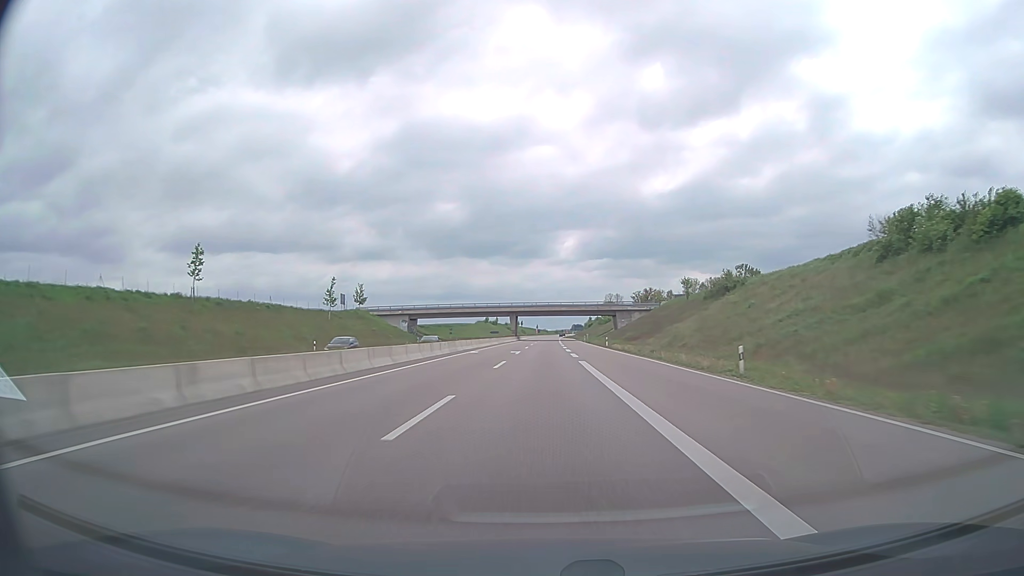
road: trunk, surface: asphalt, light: Day
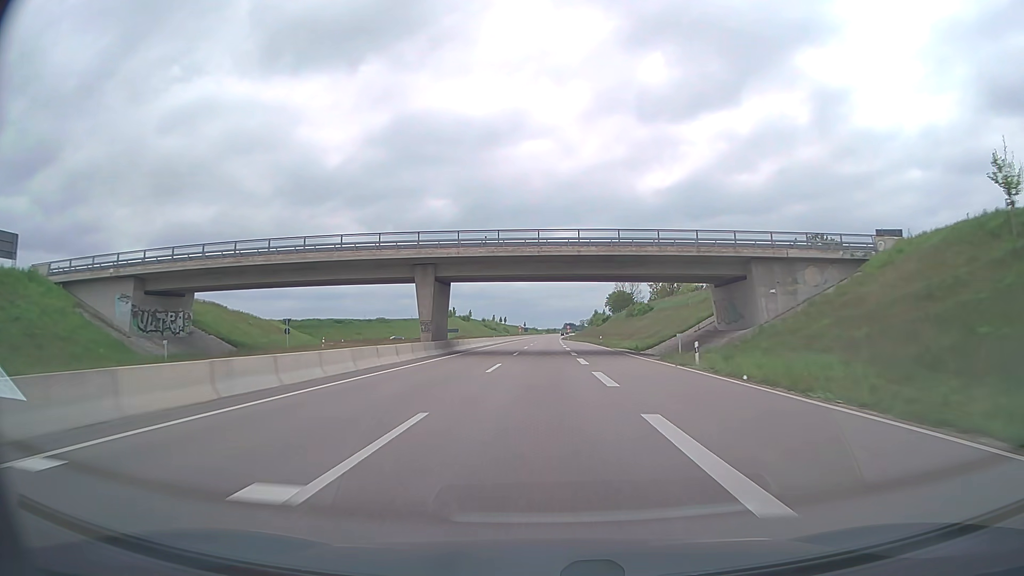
(+0.6, +93.6) m; +1°
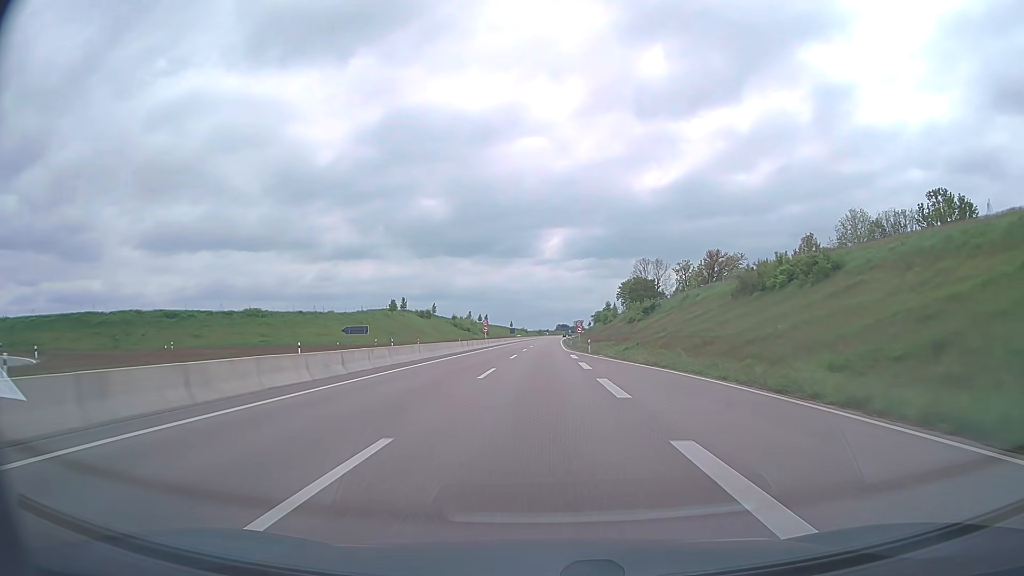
(+0.6, +74.9) m; +1°
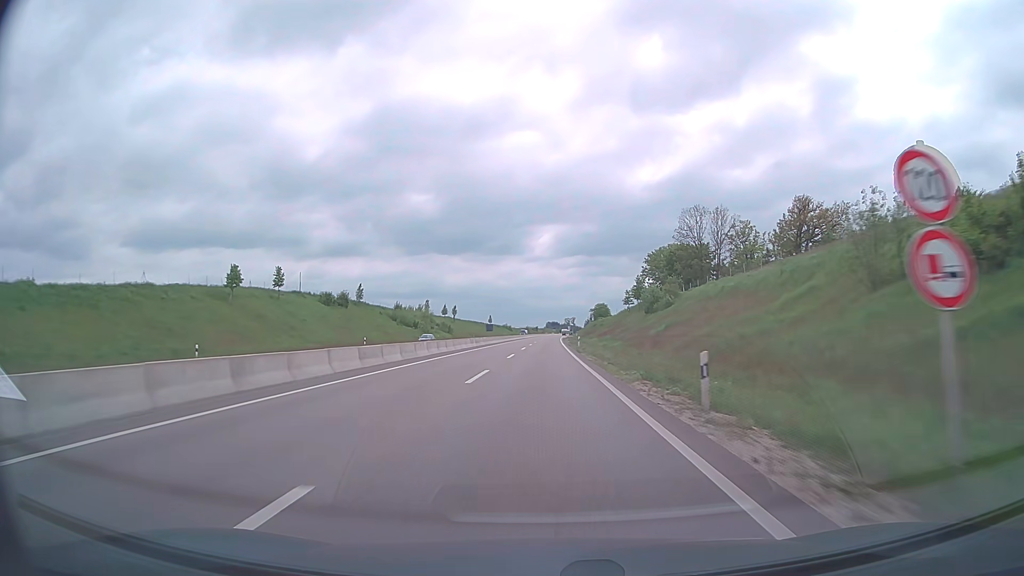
(+0.6, +75.2) m; +1°
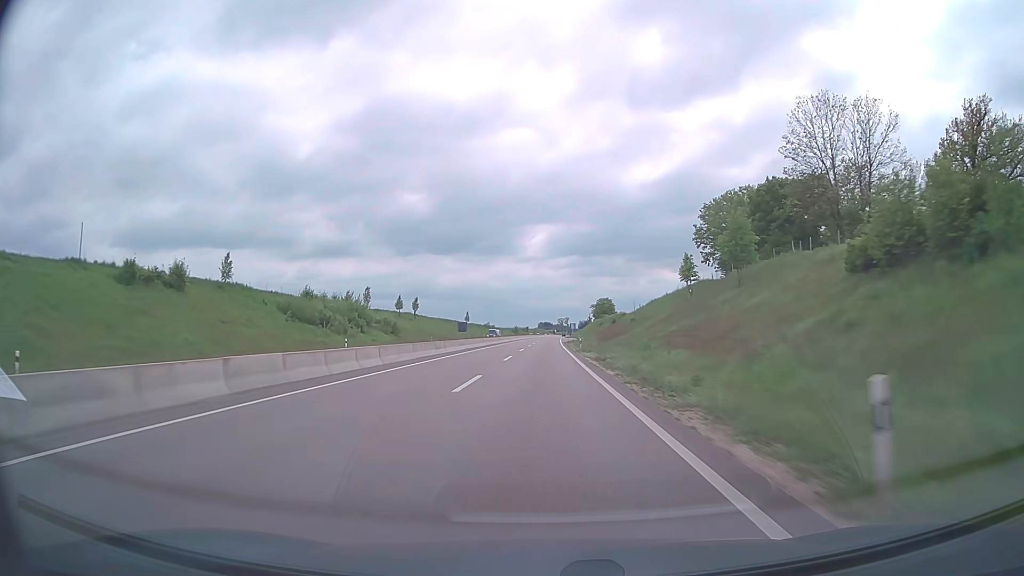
(+0.3, +56.4) m; +1°
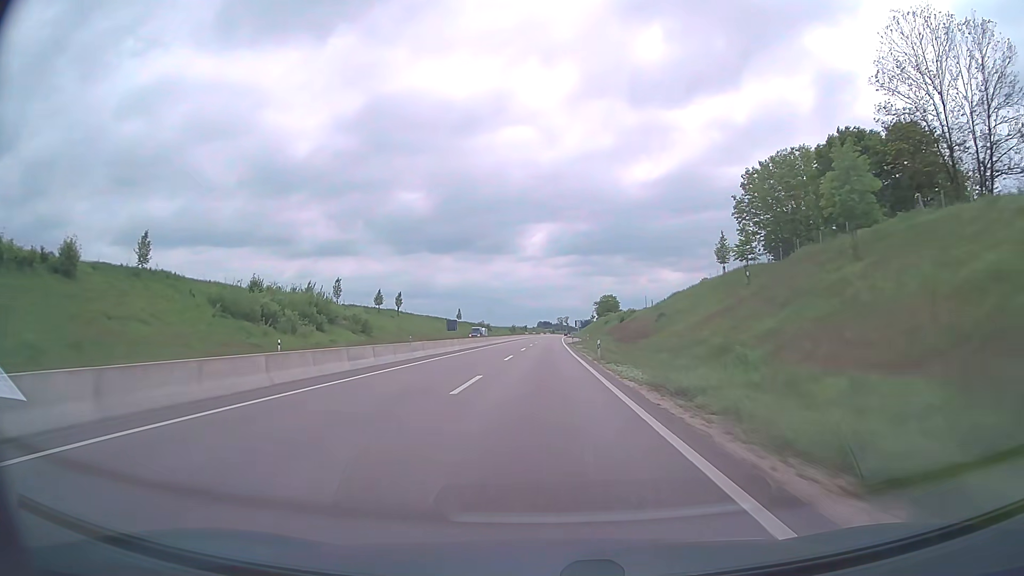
(0.0, +18.8) m; 0°
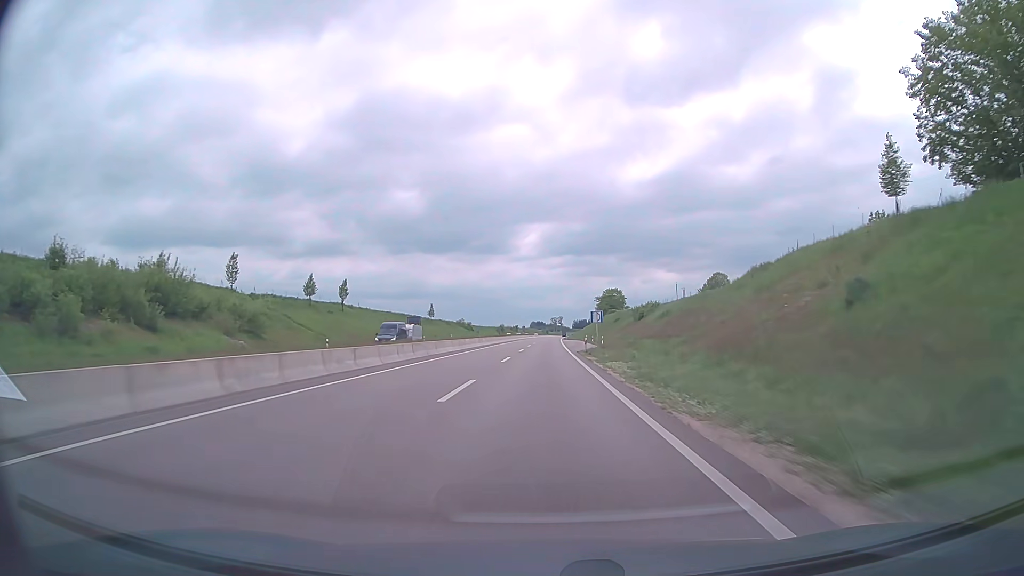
(+0.1, +37.7) m; 0°
